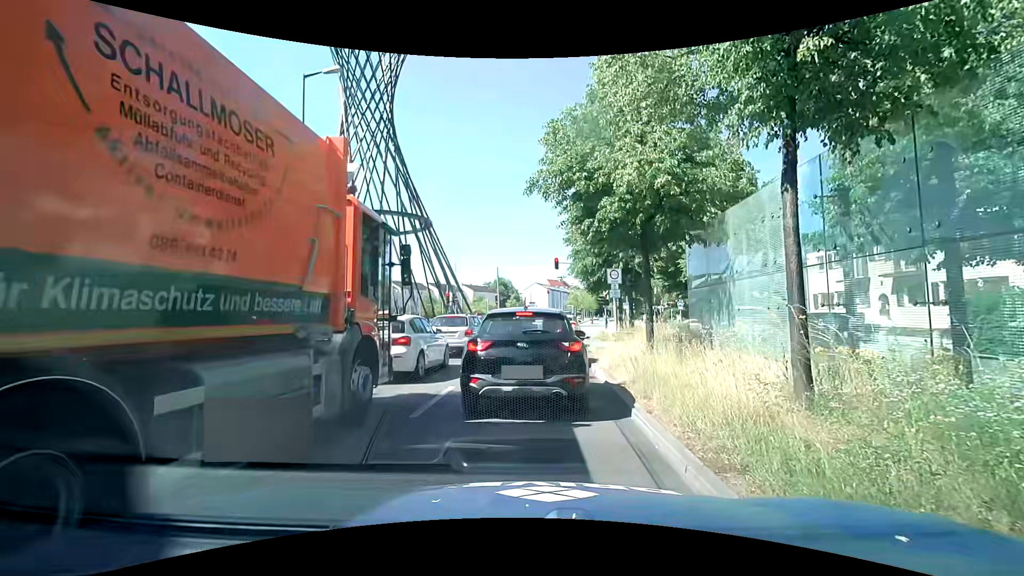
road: primary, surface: asphalt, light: Day
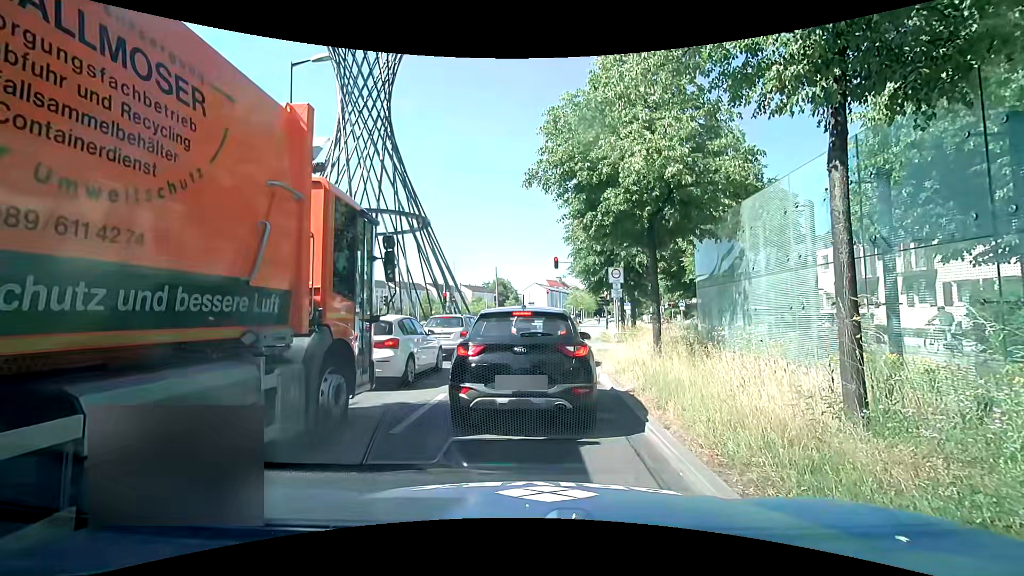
(0.0, +0.8) m; 0°
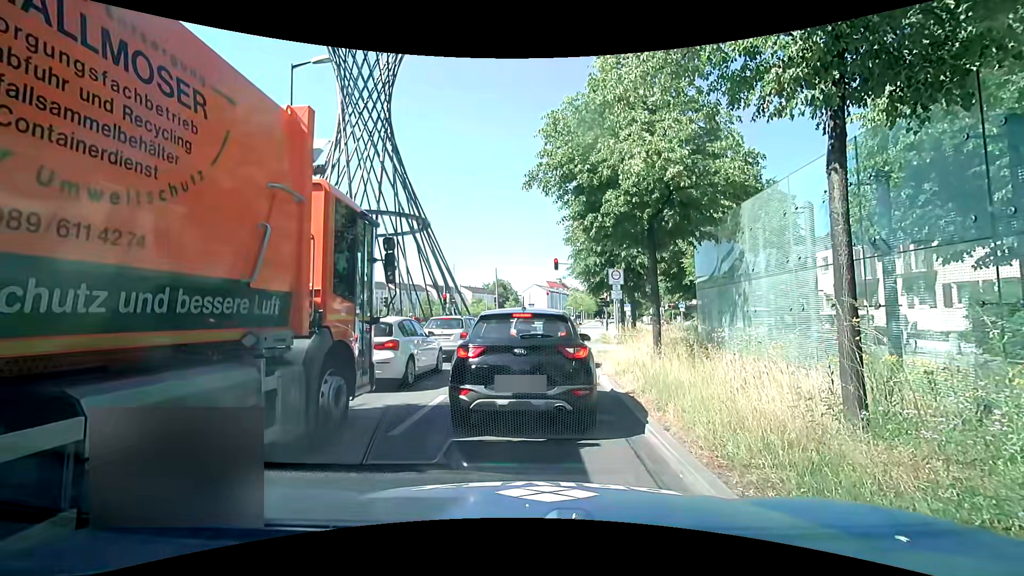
(0.0, 0.0) m; 0°
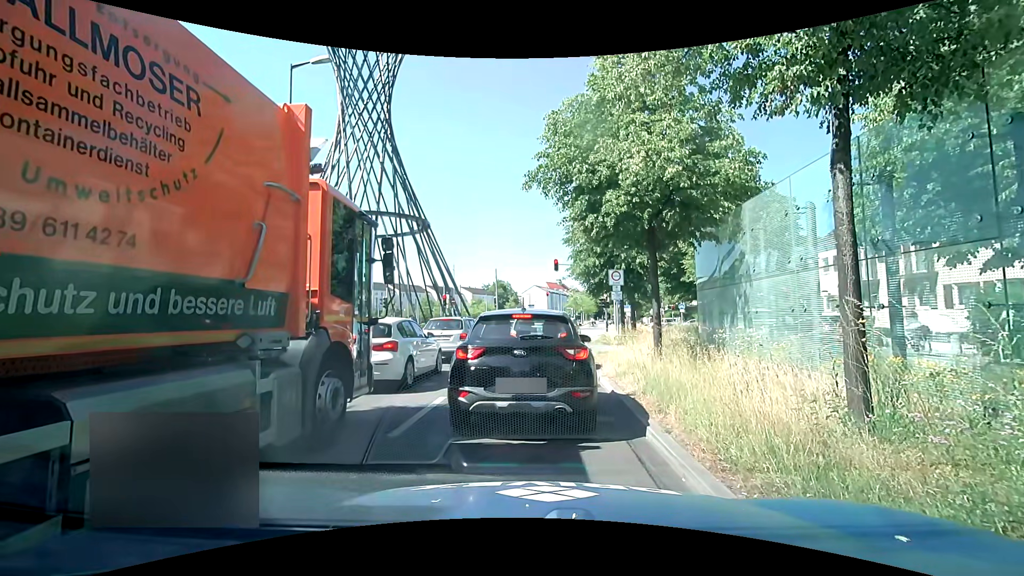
(0.0, +0.1) m; 0°
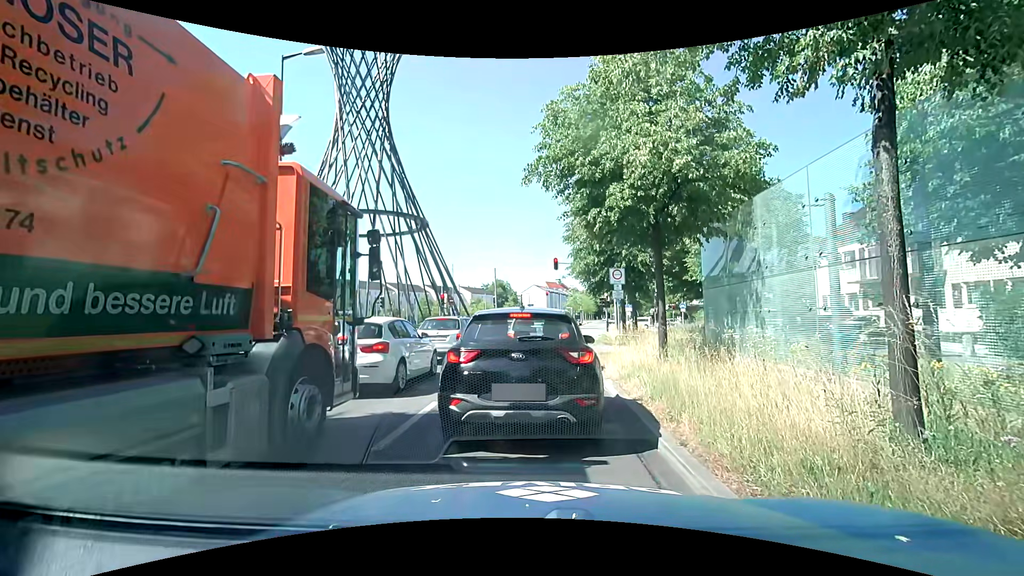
(0.0, +0.6) m; 0°
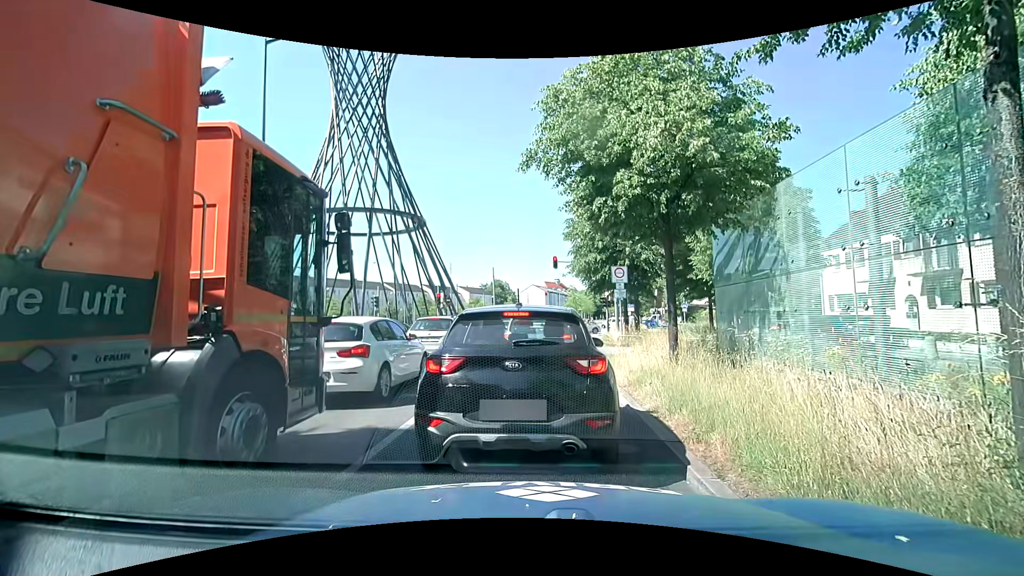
(0.0, +1.0) m; 0°
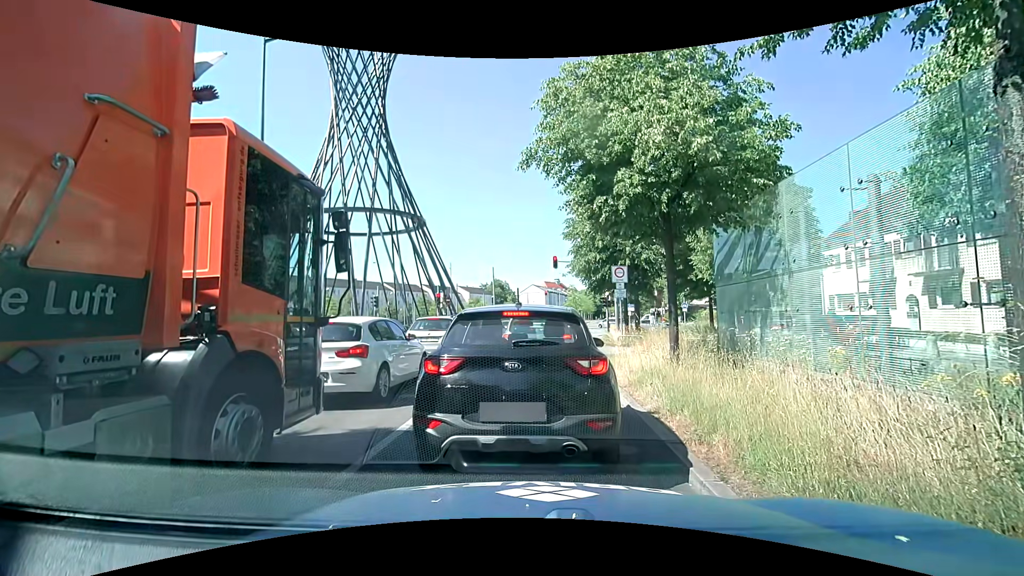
(0.0, +0.1) m; 0°
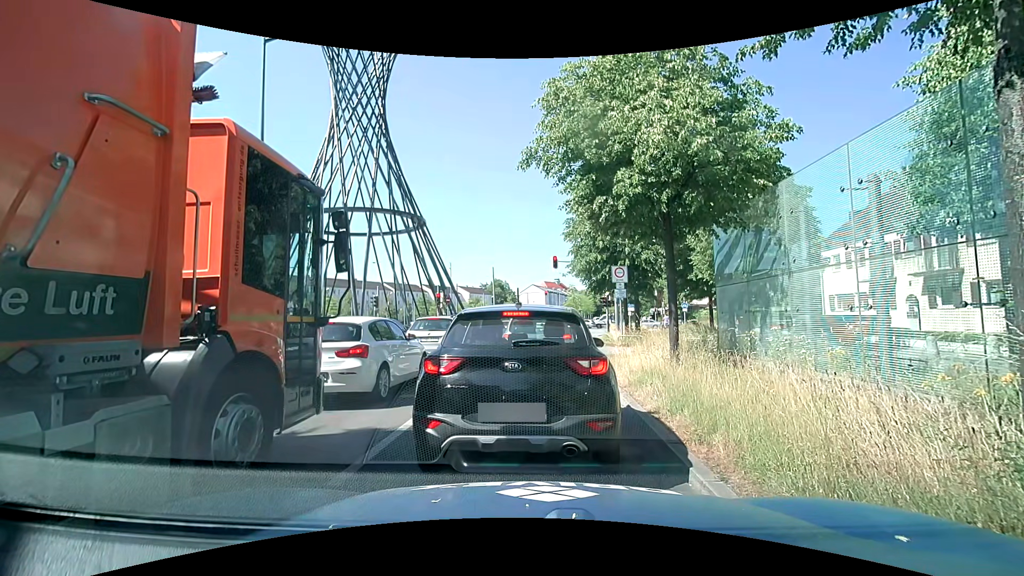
(0.0, +0.1) m; 0°
